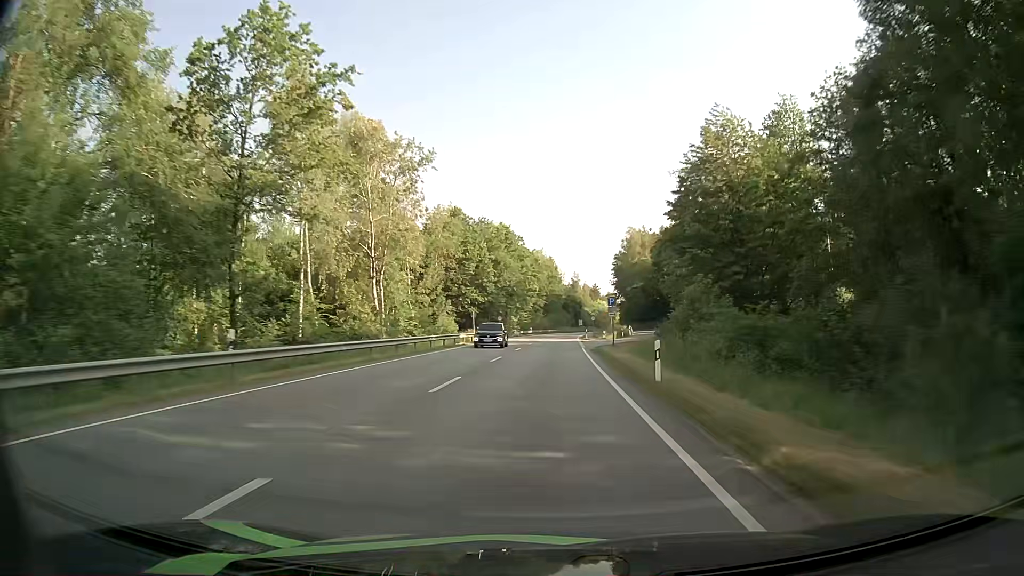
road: primary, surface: asphalt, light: Day
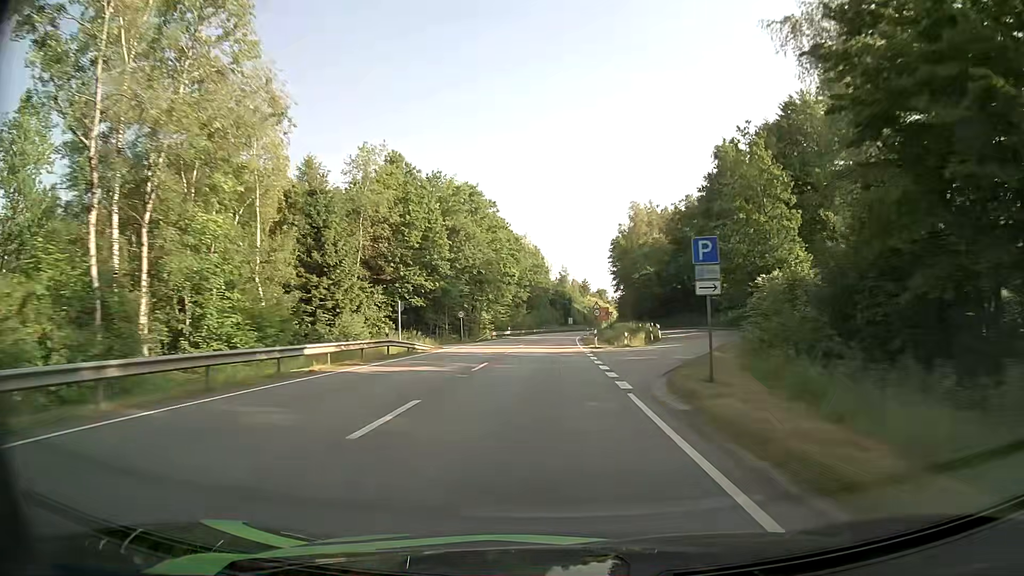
(+0.3, +29.6) m; +1°
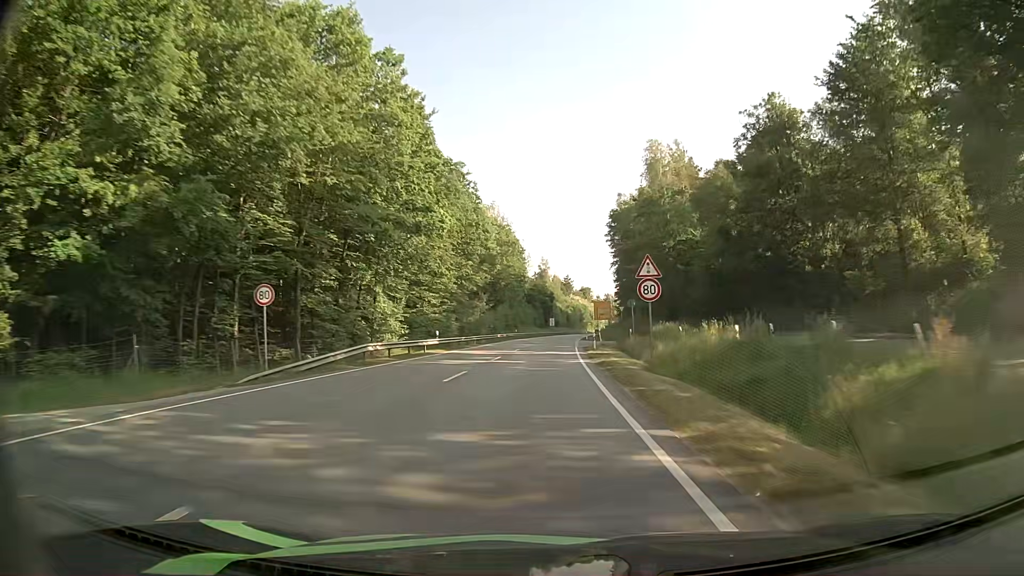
(+0.7, +43.1) m; +2°
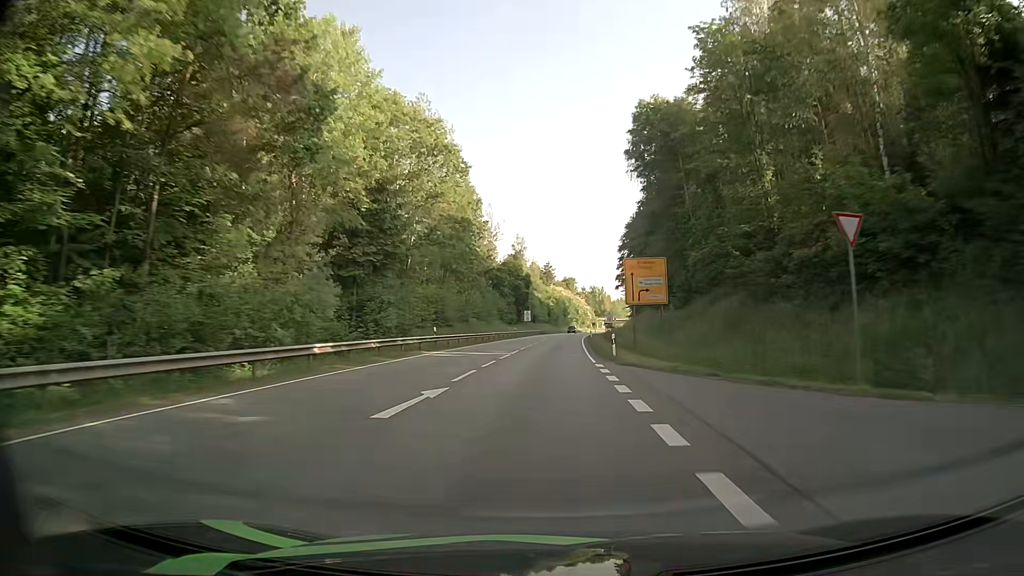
(+0.7, +55.2) m; +2°
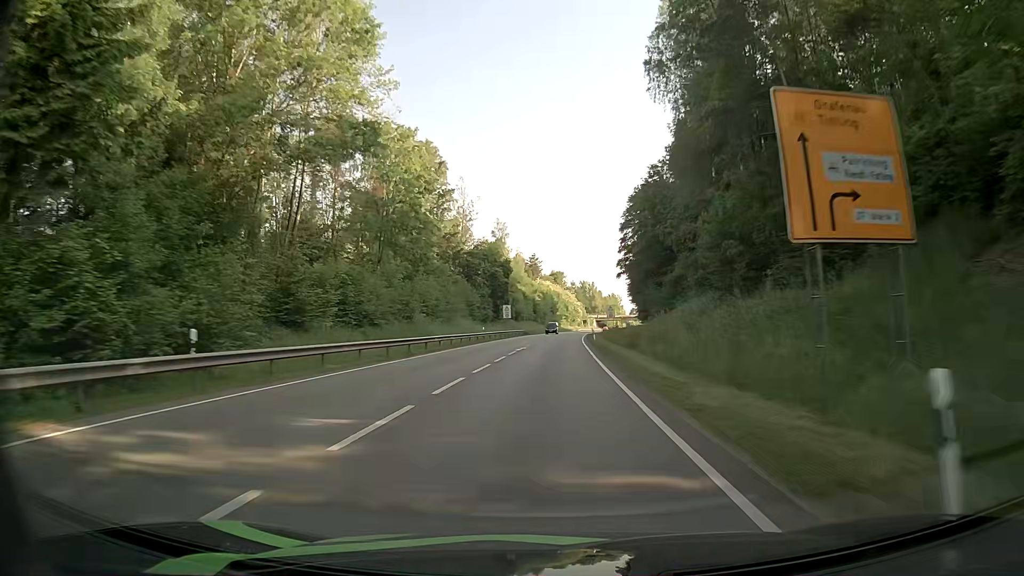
(+0.3, +27.1) m; +1°
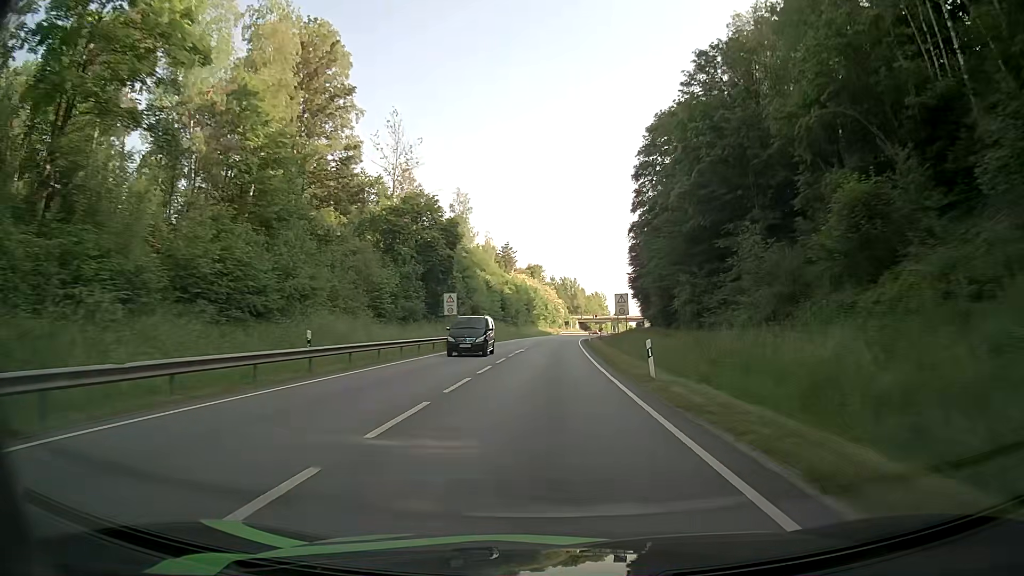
(+0.4, +41.1) m; +2°
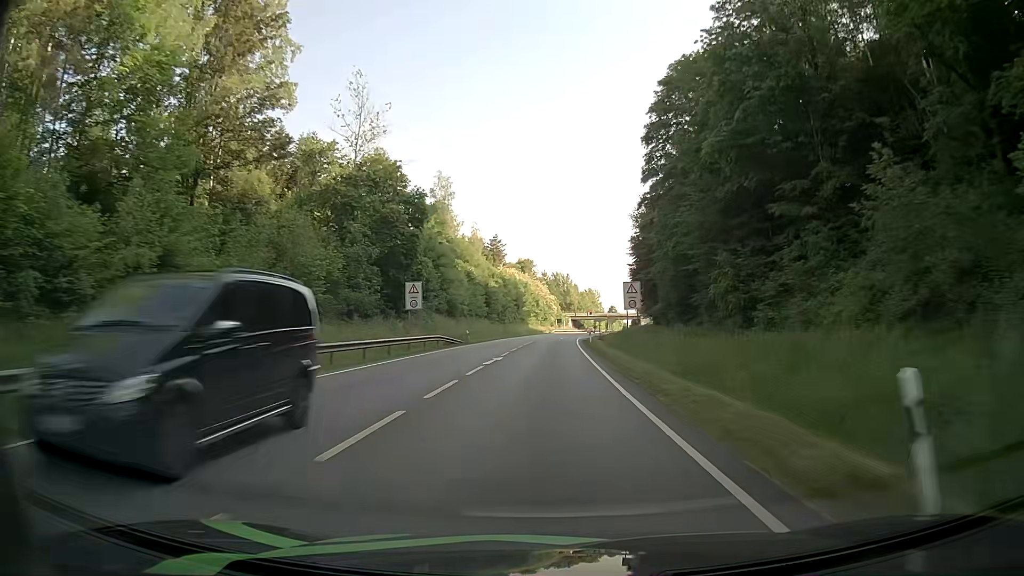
(+0.1, +13.6) m; +1°
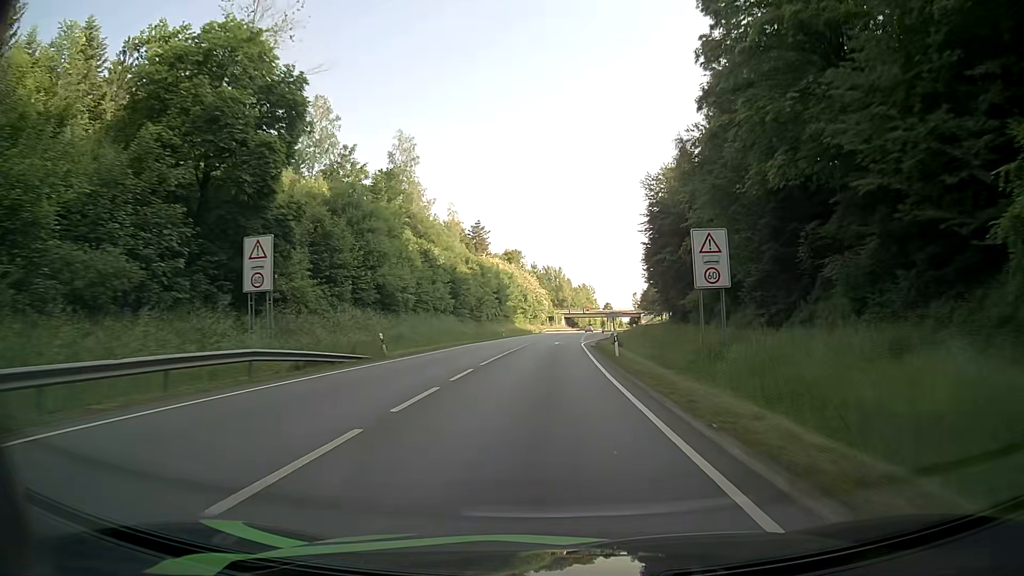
(0.0, +26.0) m; +1°
(0, +10) (0, +20) (0, +30) (+1, +40) (+1, +50) (+1, +60) (+2, +70) (+2, +80) (+3, +90) (+4, +100) m
